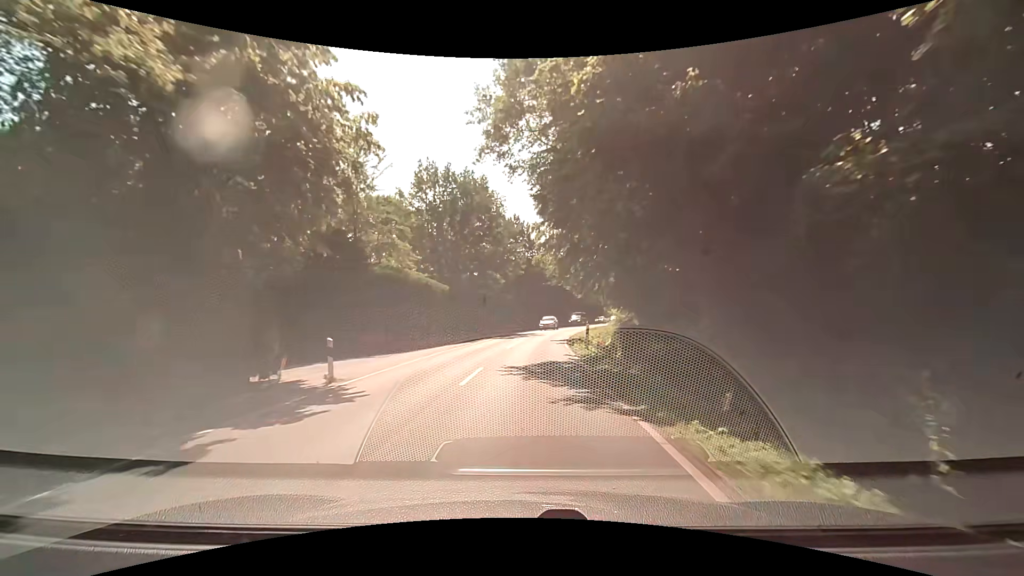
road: secondary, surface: asphalt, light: Day
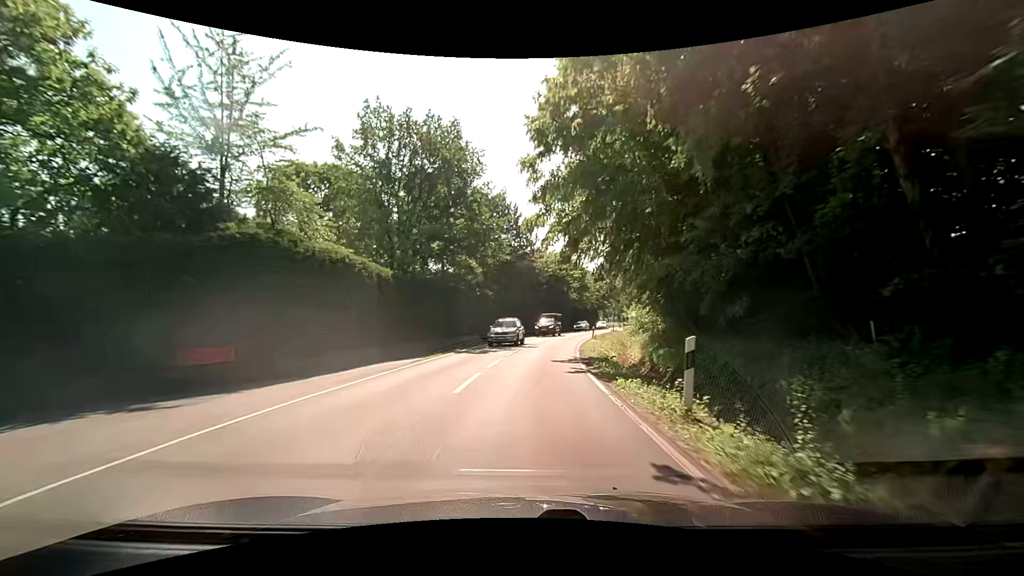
(0.0, +15.1) m; +1°
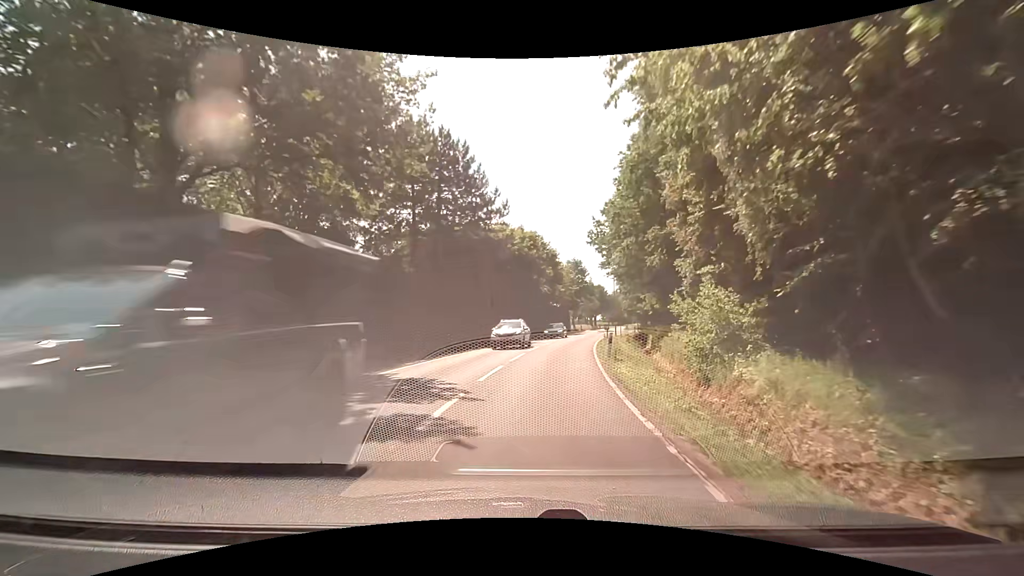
(+0.6, +22.5) m; +4°
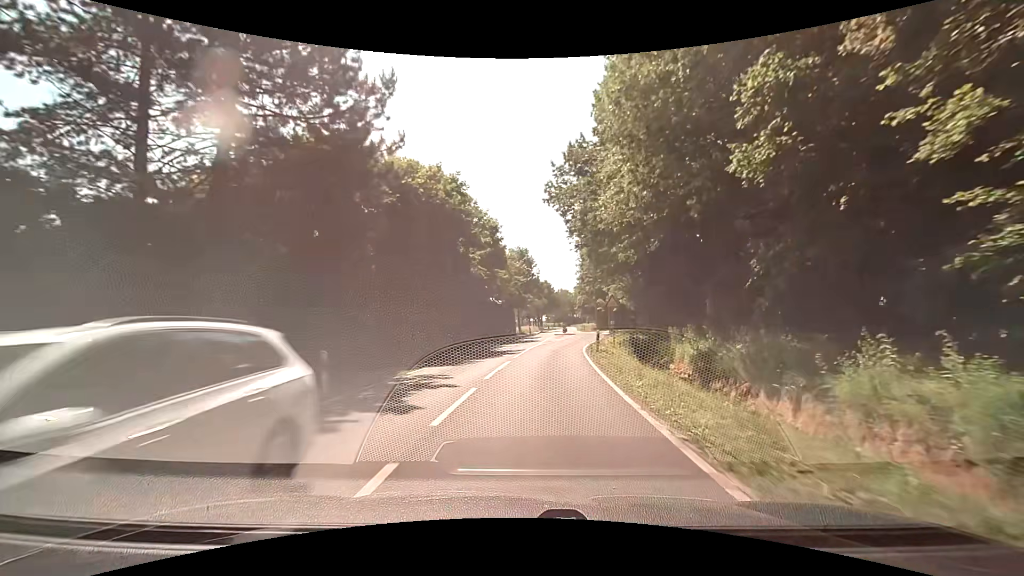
(+1.6, +22.5) m; +8°
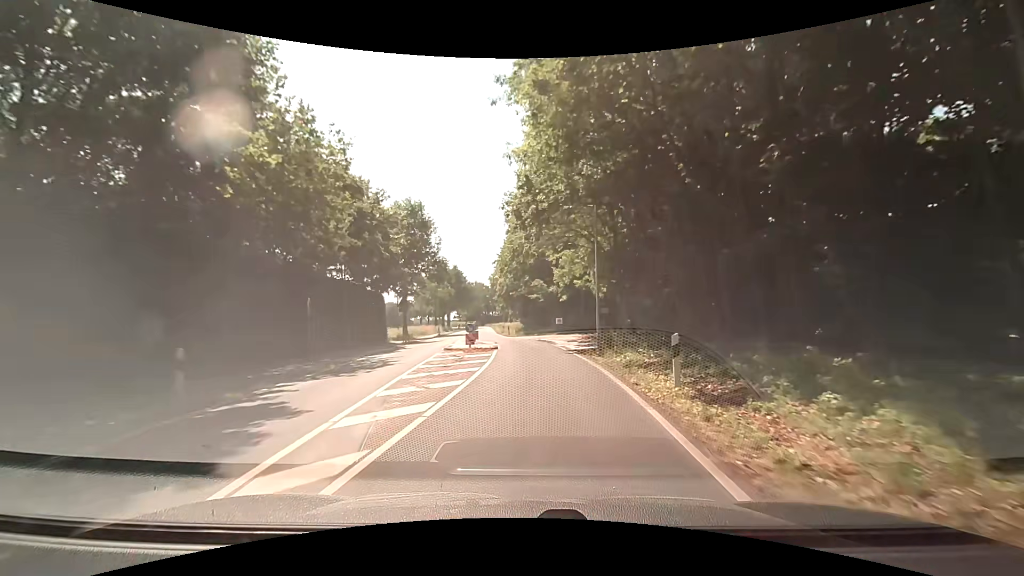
(+2.7, +37.1) m; +9°
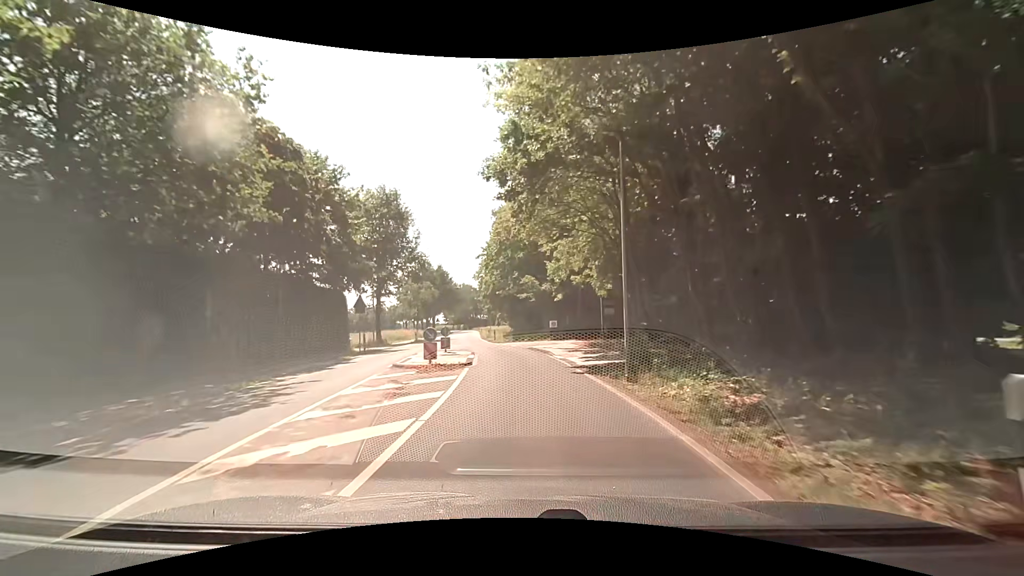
(0.0, +7.2) m; +1°
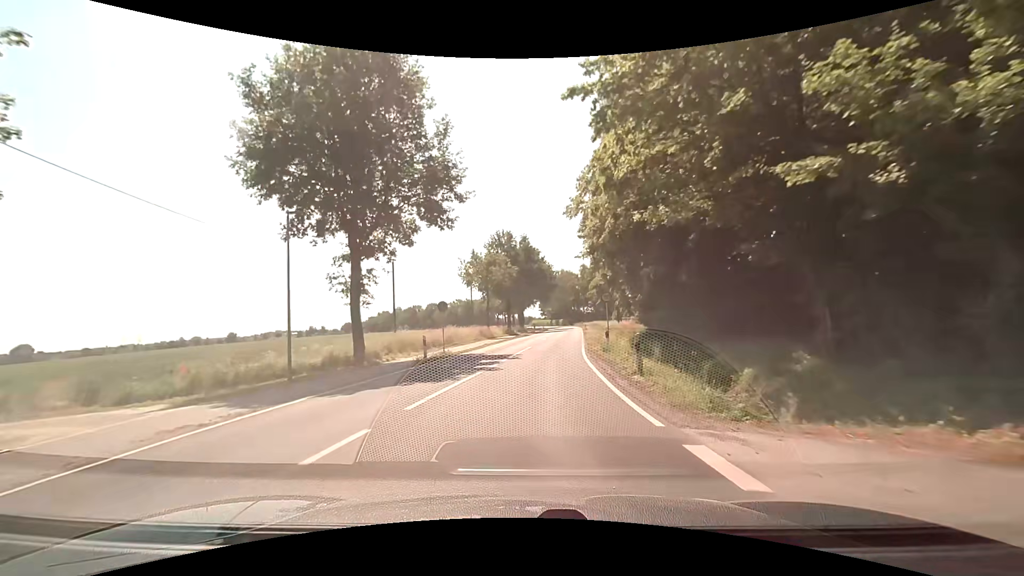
(-2.2, +33.7) m; -11°
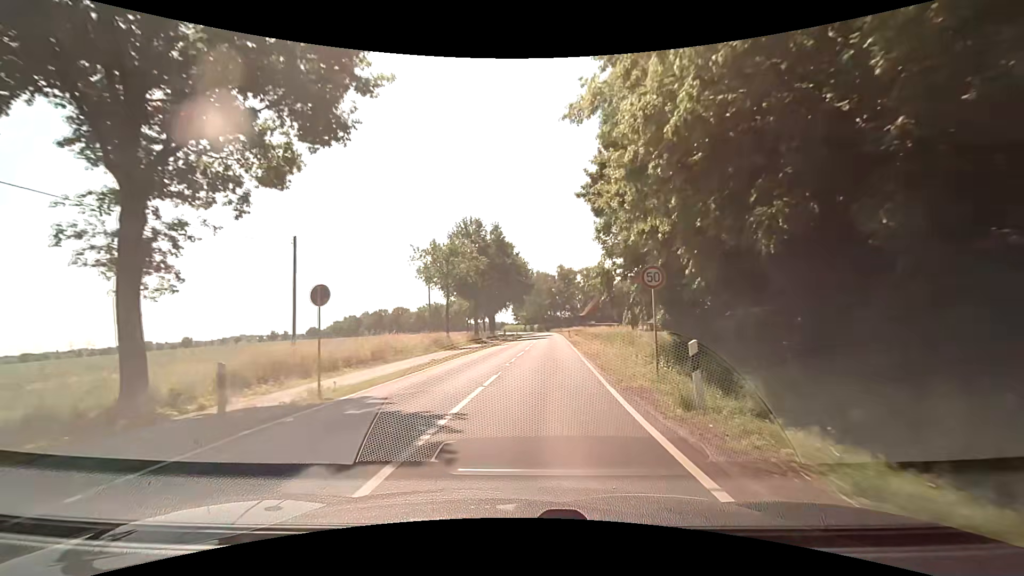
(+0.2, +13.4) m; +3°
(0, +10) (+1, +20) (+1, +30) (+2, +40) (+3, +50) (+3, +60) (+4, +70) (+4, +80) (+4, +90) (+4, +100) m
